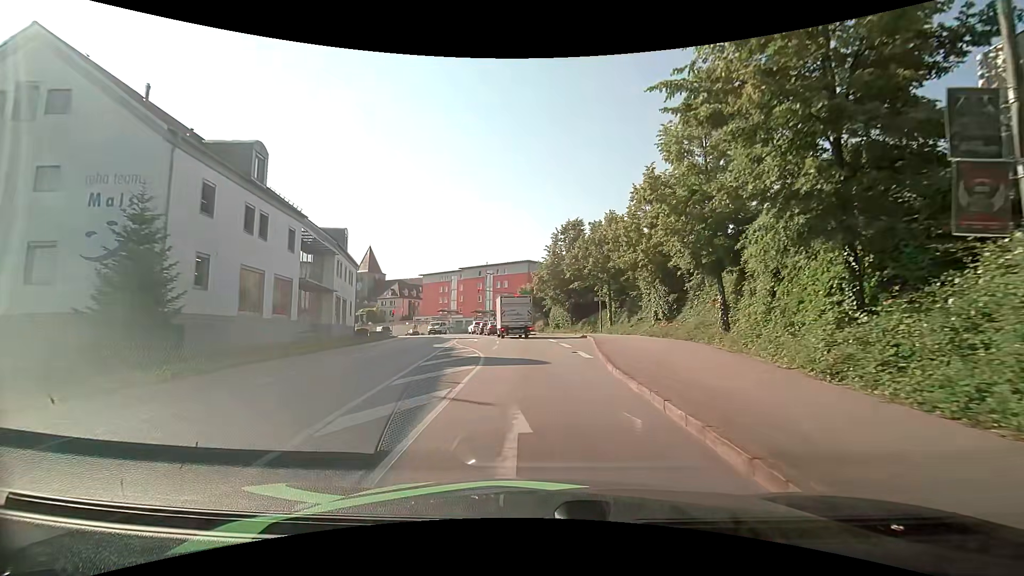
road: tertiary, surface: asphalt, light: Day
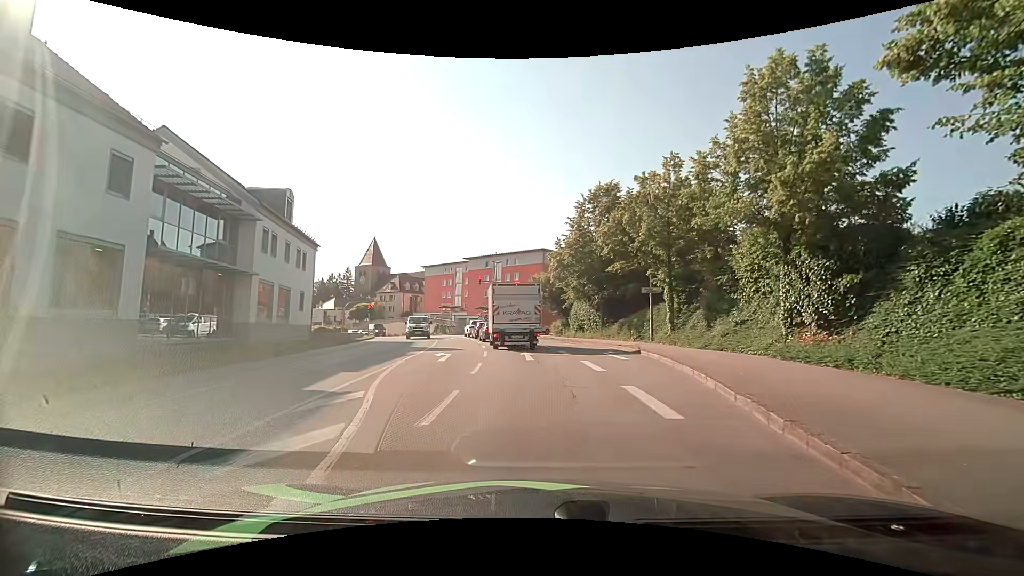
(-0.2, +14.5) m; -2°
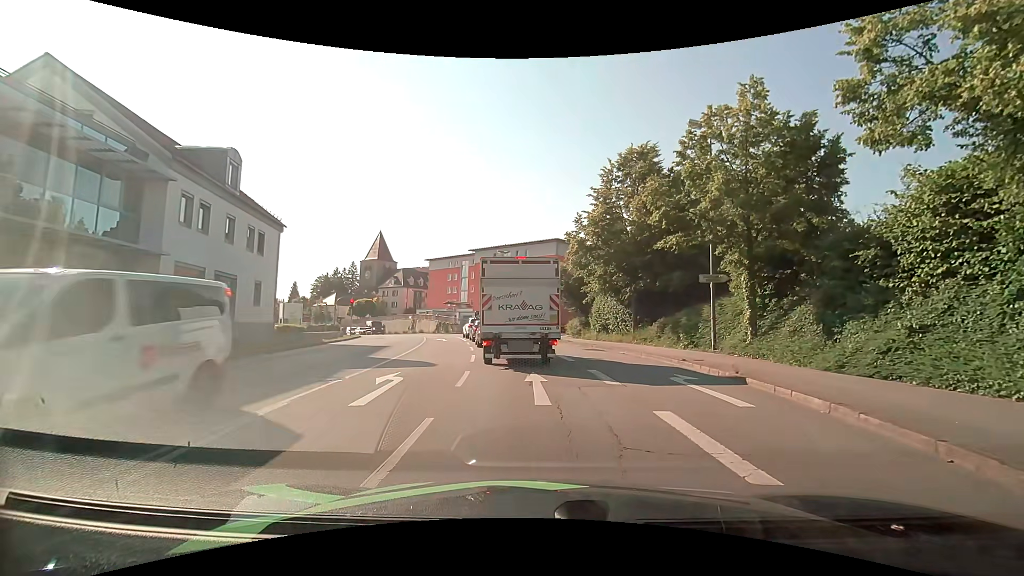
(-0.1, +8.2) m; -2°
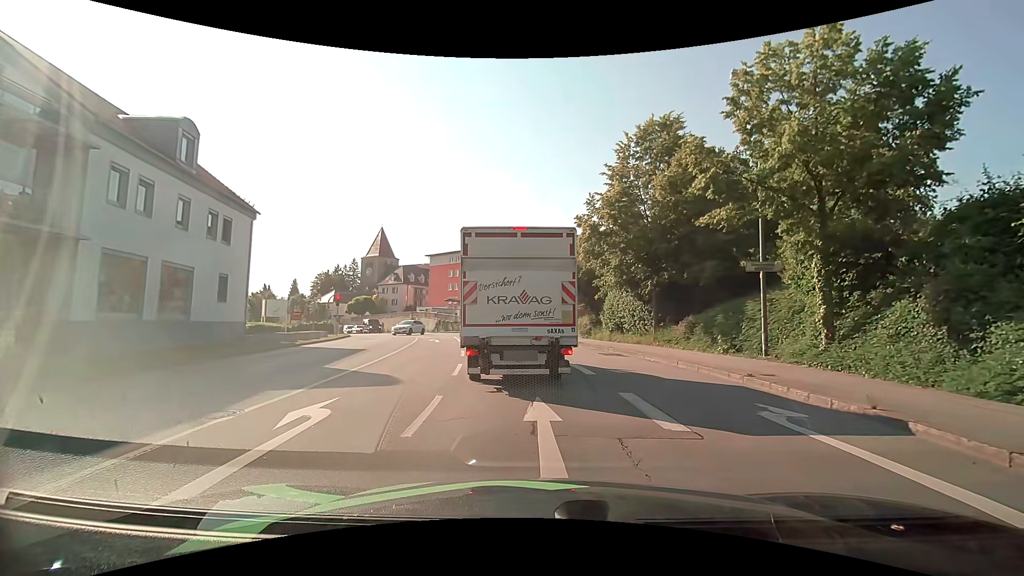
(0.0, +4.2) m; -1°
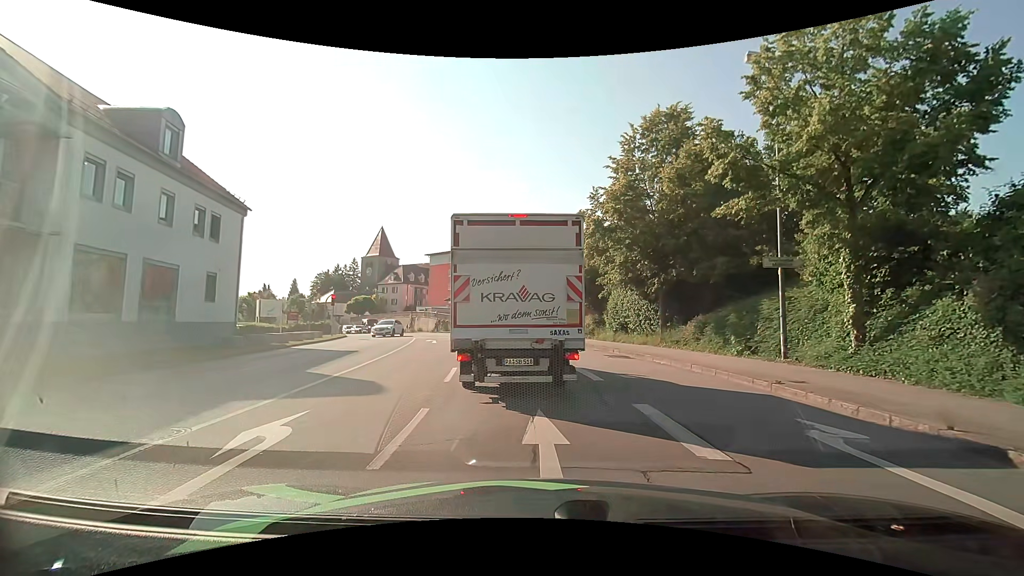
(0.0, +1.1) m; -1°
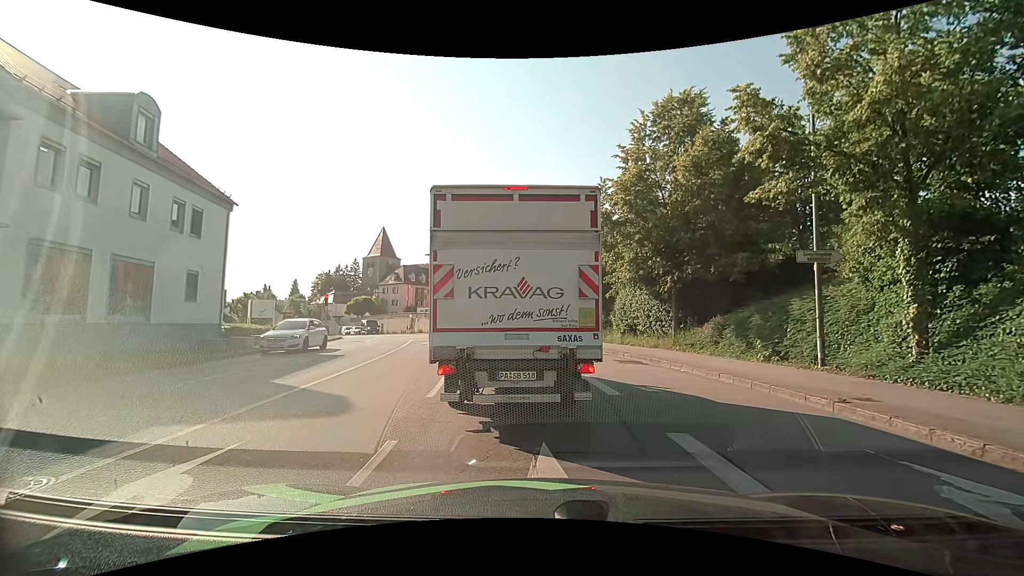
(0.0, +1.7) m; 0°
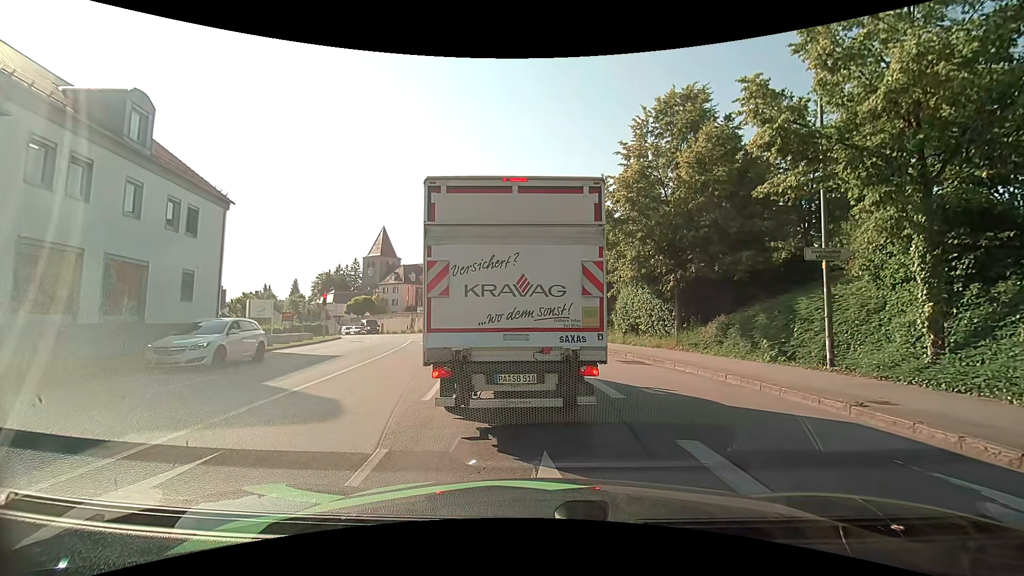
(0.0, +0.3) m; 0°
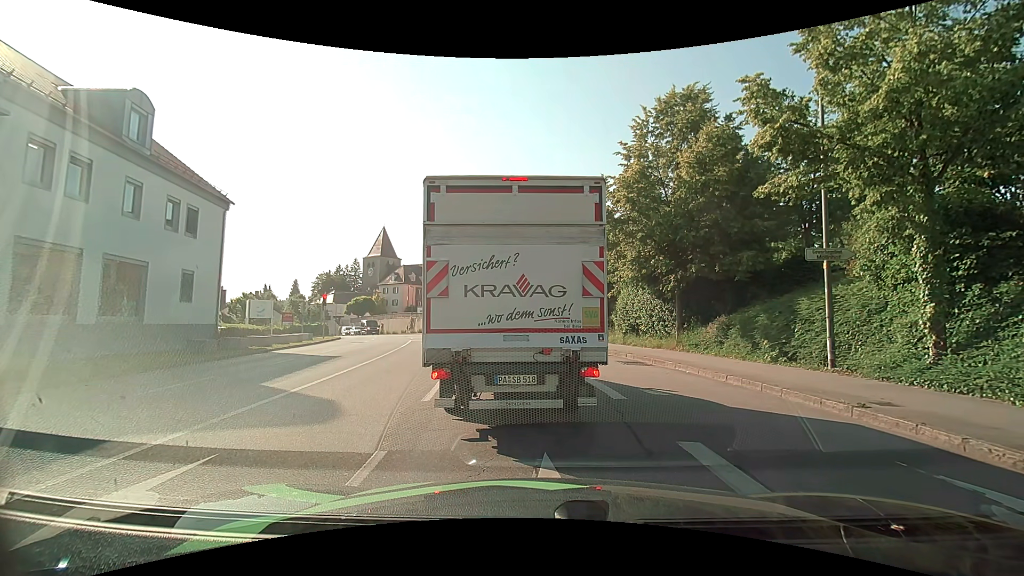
(0.0, +0.1) m; 0°
(0, +10) (-1, +20) (-2, +30) (-4, +40) (-6, +49) (-9, +59) (-13, +68) (-18, +77) (-23, +86) (-29, +94) m
